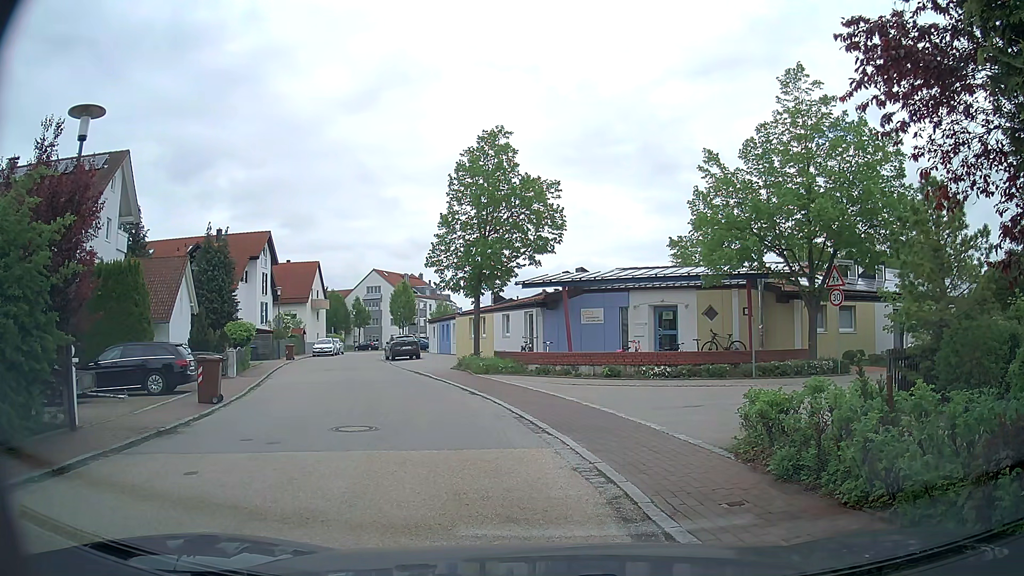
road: residential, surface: asphalt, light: Day
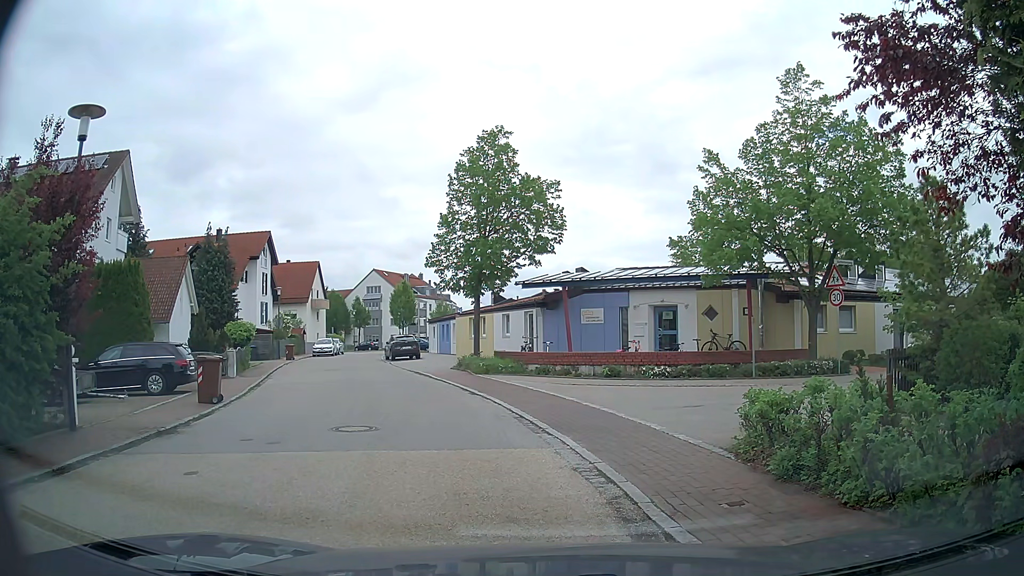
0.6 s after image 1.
(0.0, 0.0) m; 0°
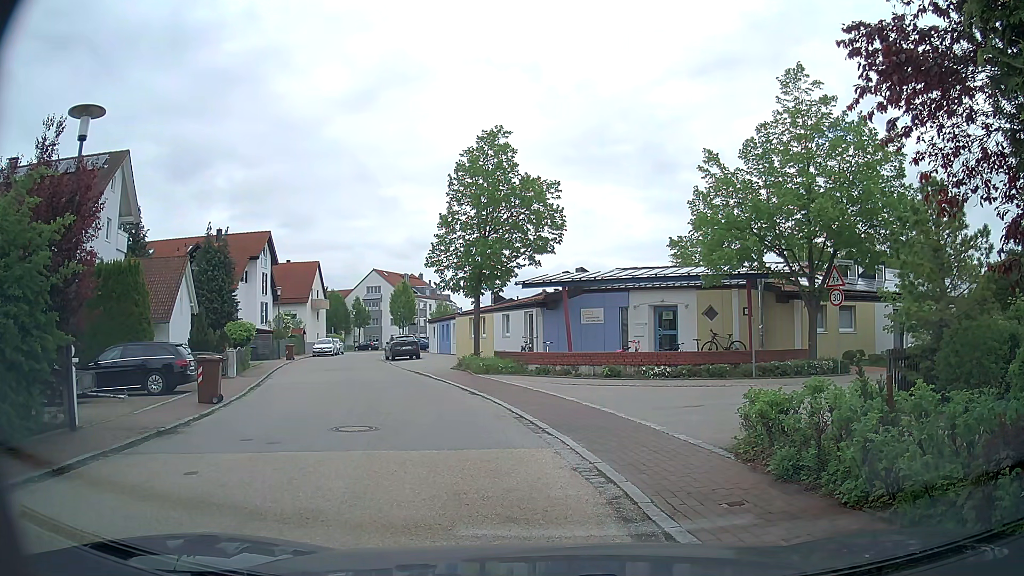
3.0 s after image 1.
(0.0, 0.0) m; 0°
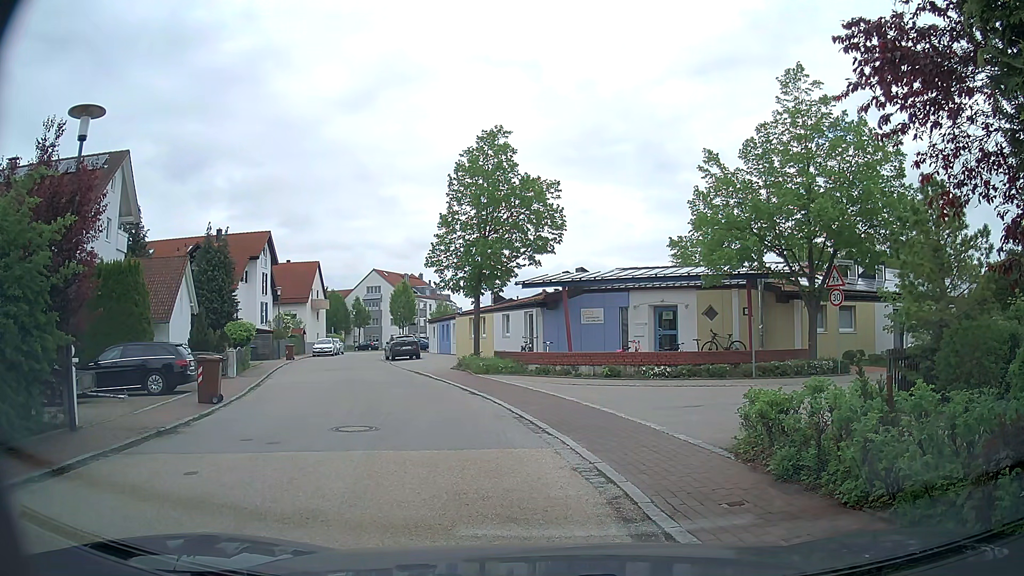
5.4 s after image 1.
(0.0, 0.0) m; 0°
